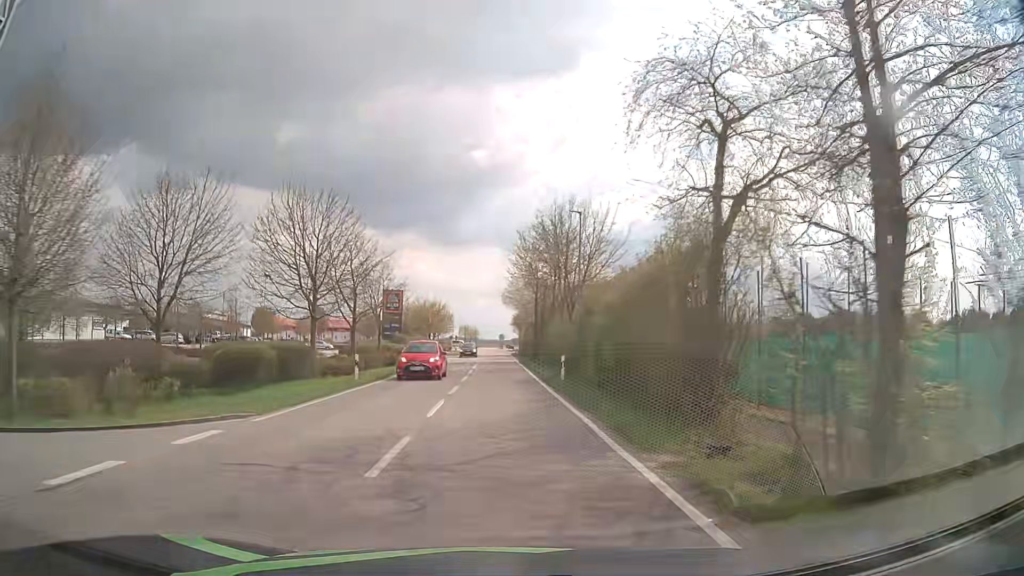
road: tertiary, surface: asphalt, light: Day
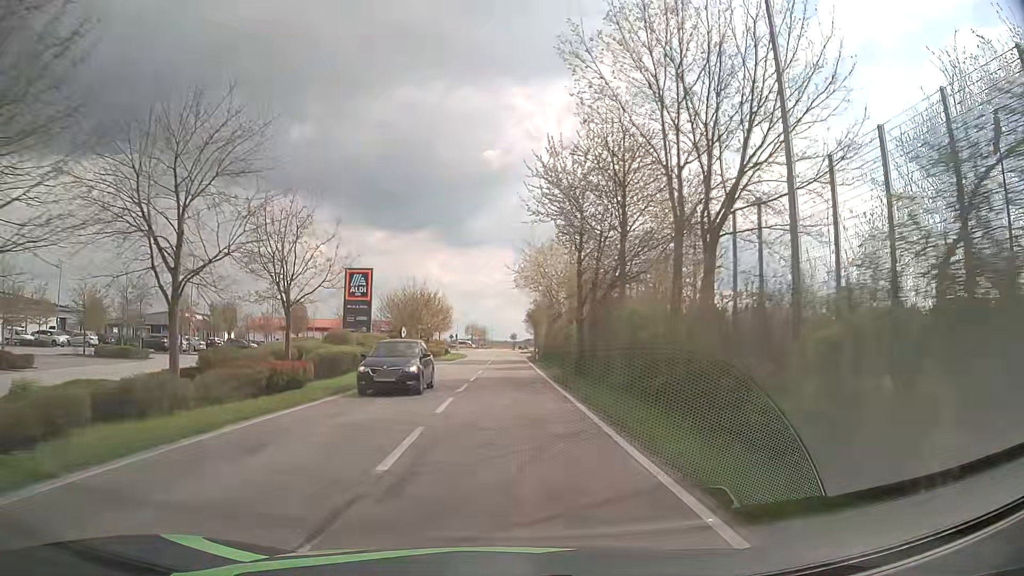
(-0.2, +24.2) m; -1°
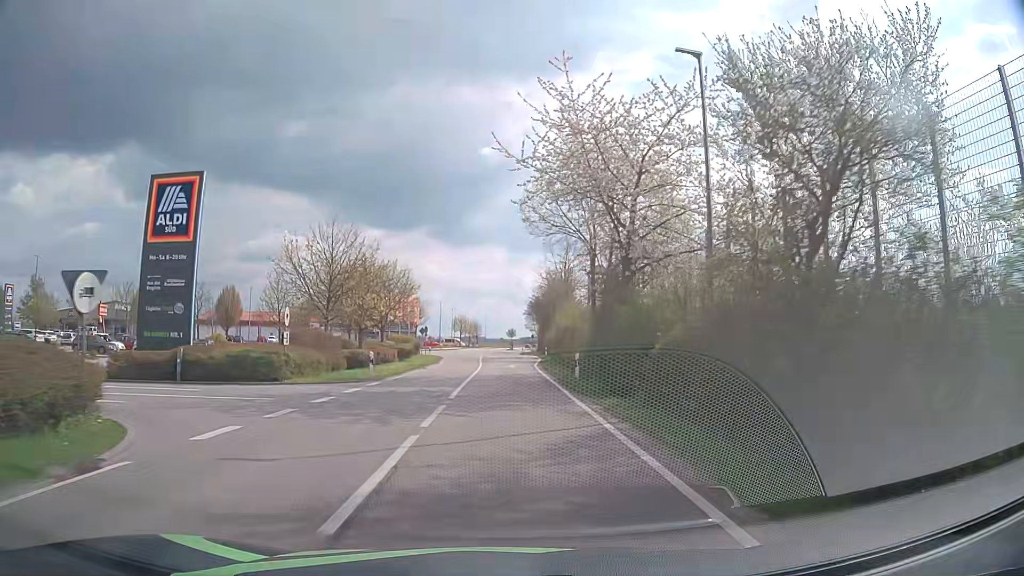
(0.0, +32.1) m; +1°
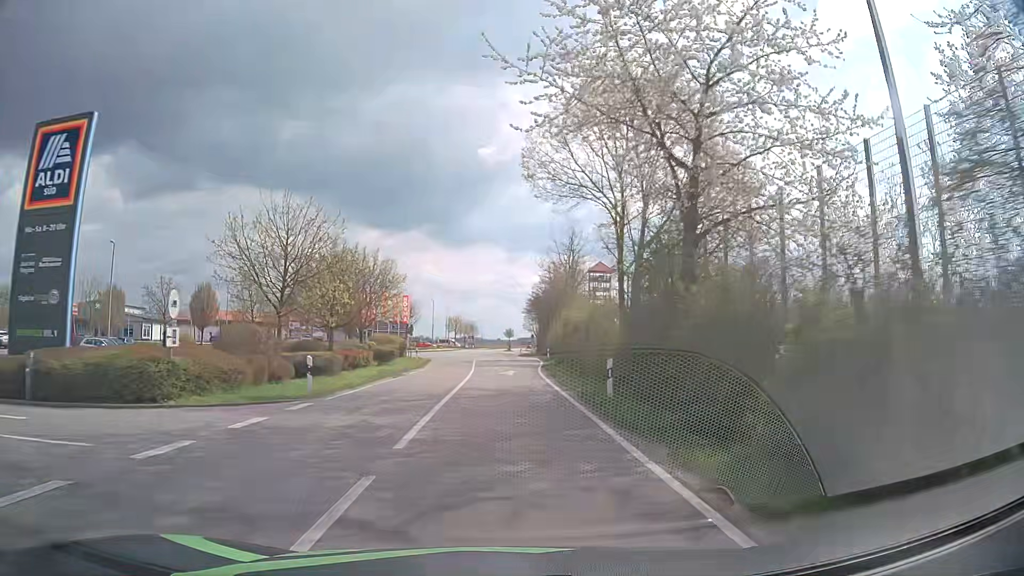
(0.0, +7.6) m; 0°
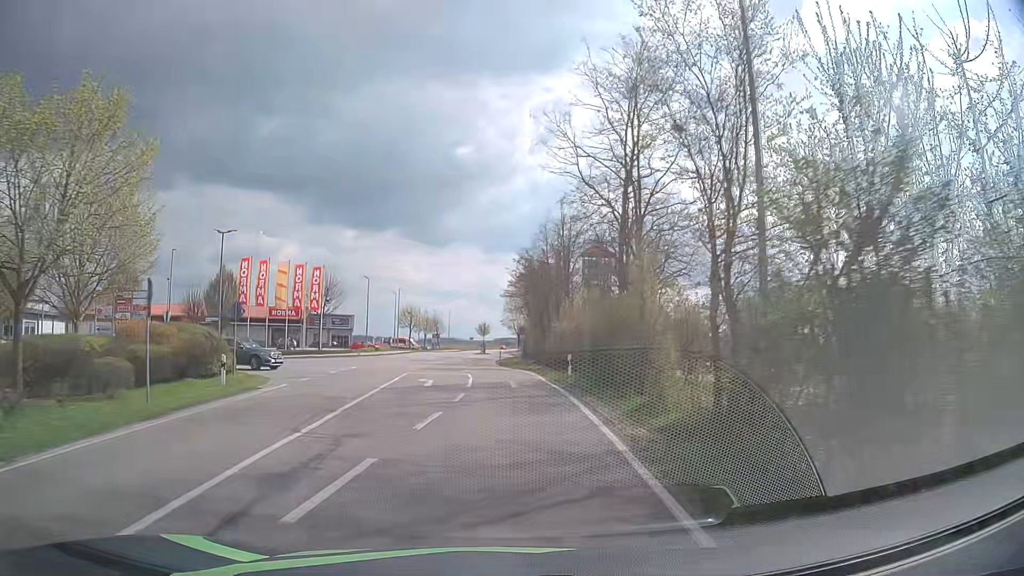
(+0.5, +37.1) m; +2°
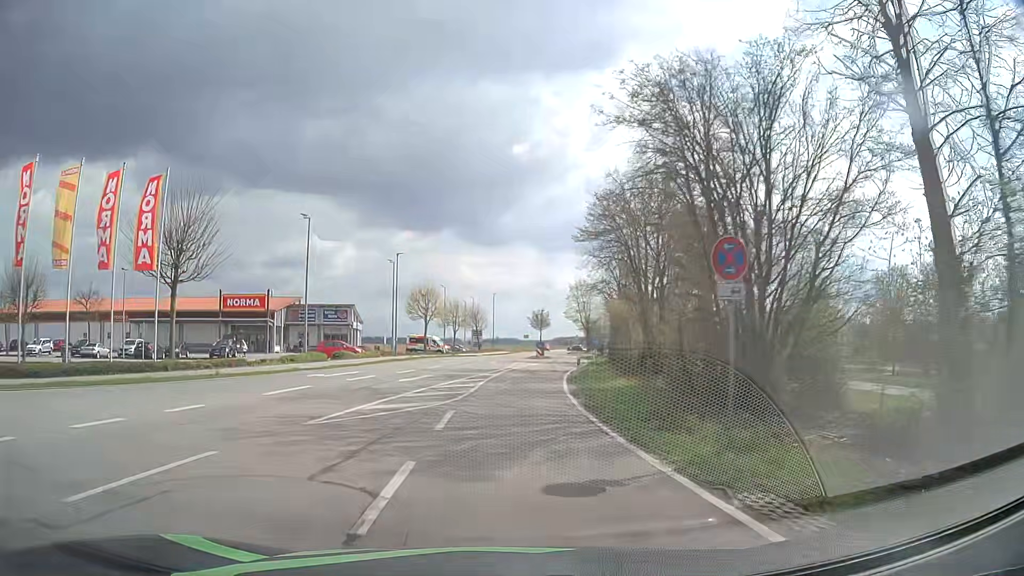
(-0.7, +37.1) m; -4°
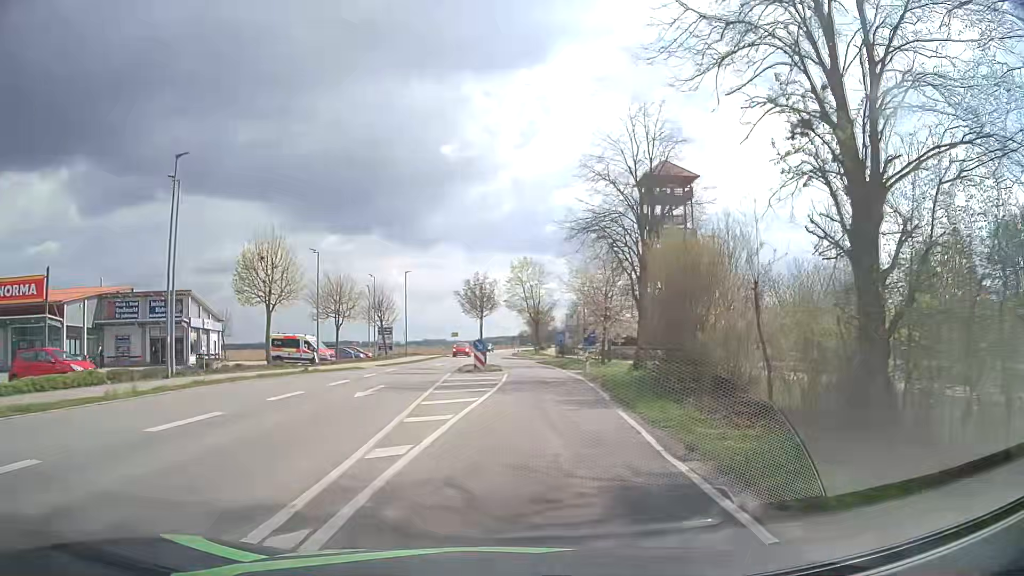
(+0.4, +30.8) m; +5°
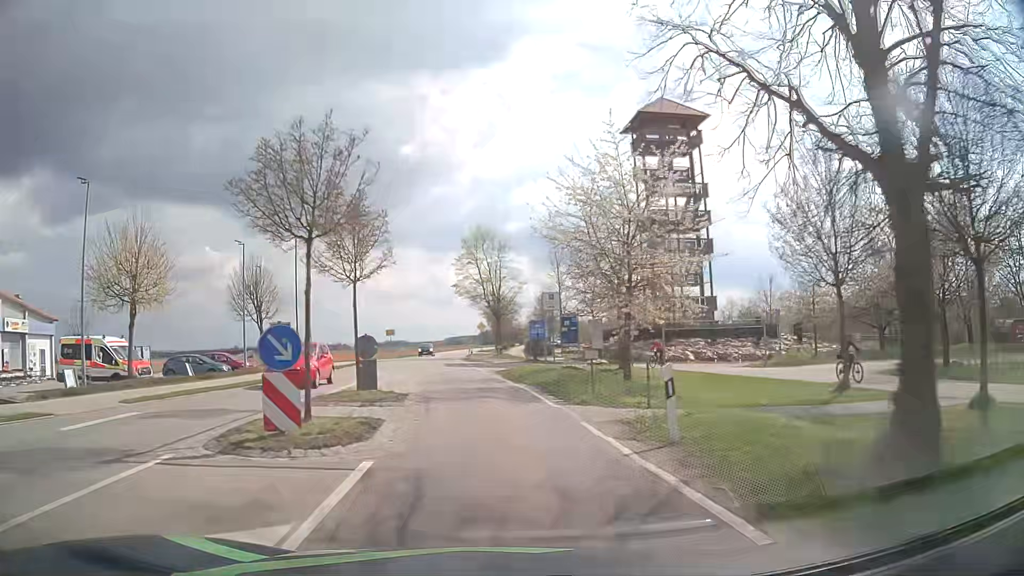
(+1.2, +23.0) m; +4°
(0, +10) (-1, +20) (-2, +30) (-4, +40) (-5, +50) (-6, +60) (-6, +70) (-7, +80) (-7, +90) (-7, +100) m
